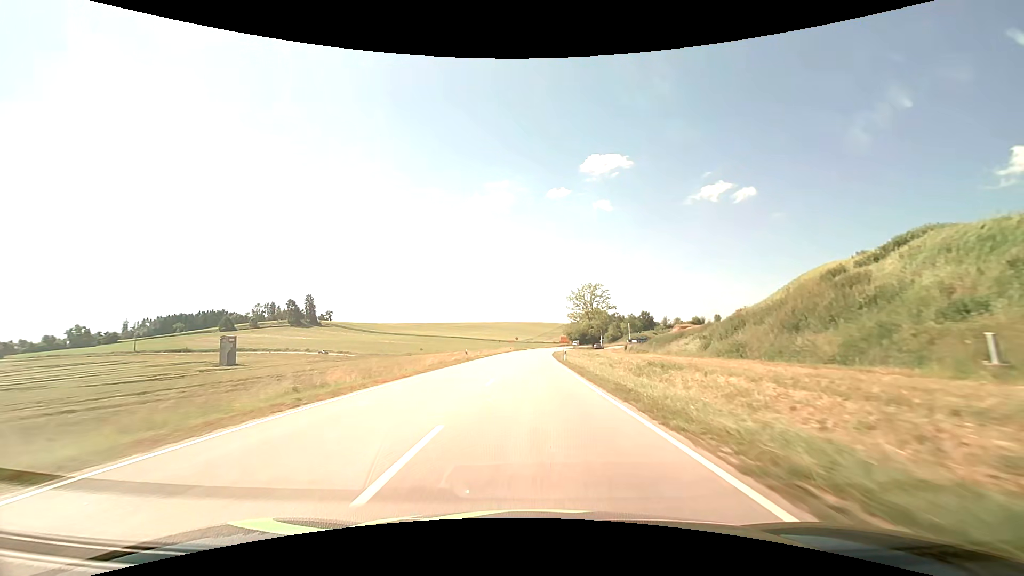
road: secondary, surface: asphalt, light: Day
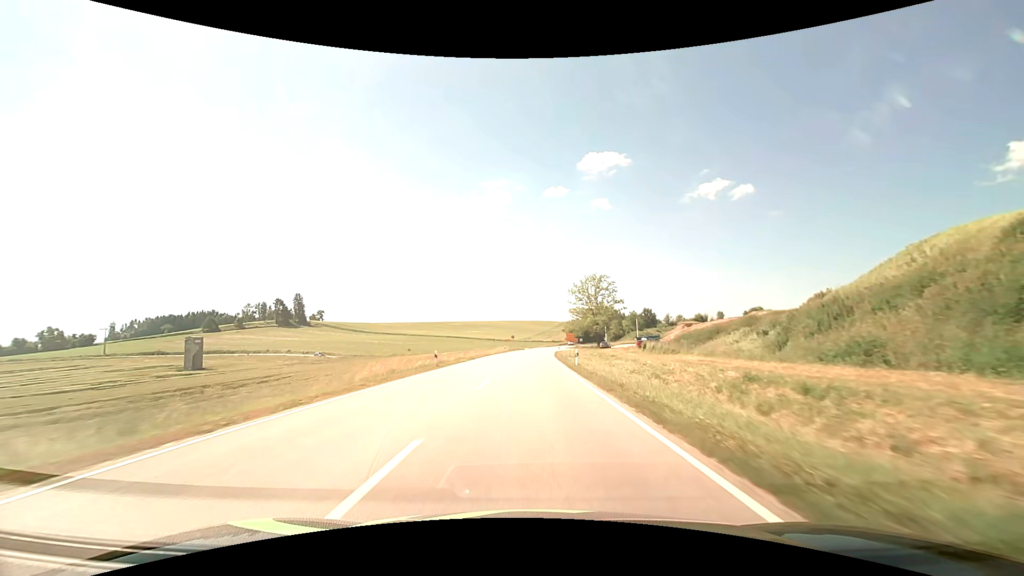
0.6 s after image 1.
(0.0, +13.3) m; 0°
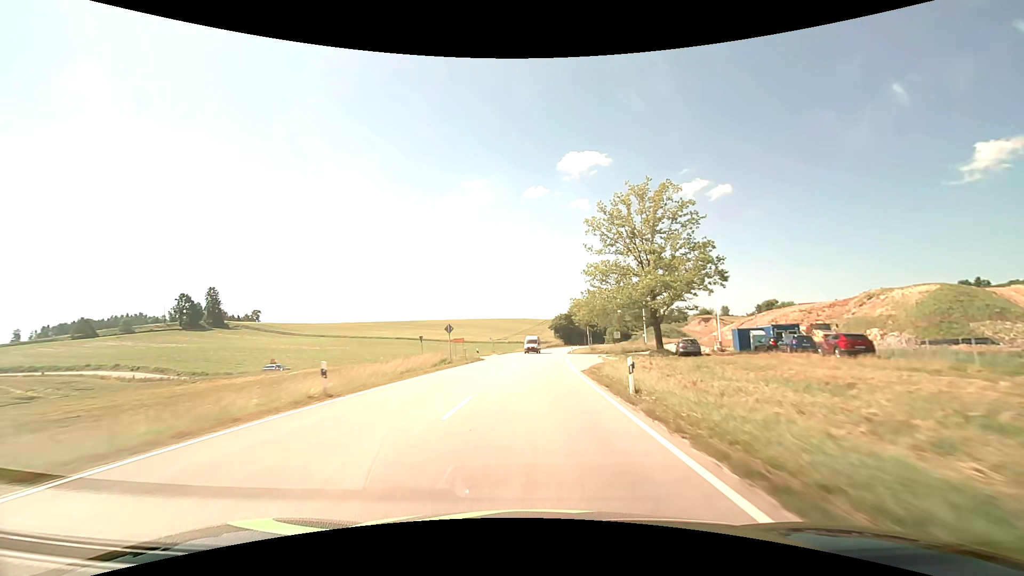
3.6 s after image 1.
(+0.8, +66.0) m; +2°
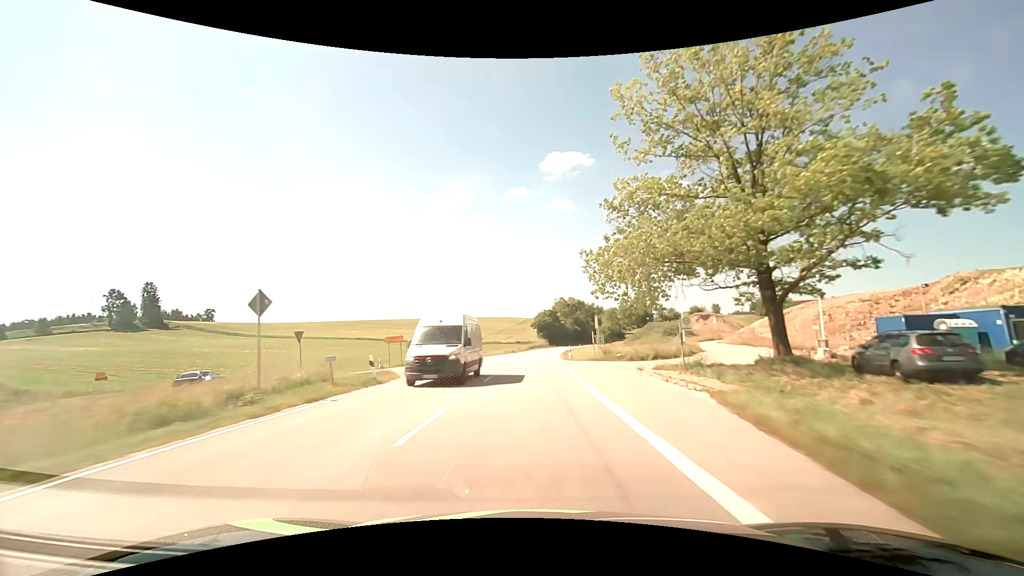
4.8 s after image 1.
(+0.5, +26.3) m; +2°
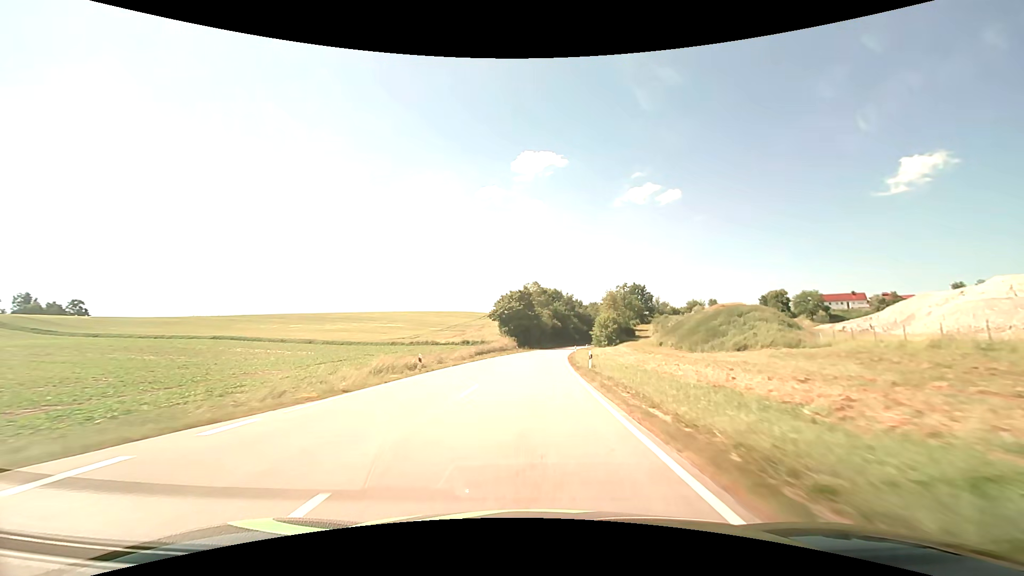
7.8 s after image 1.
(+1.9, +65.9) m; +4°
